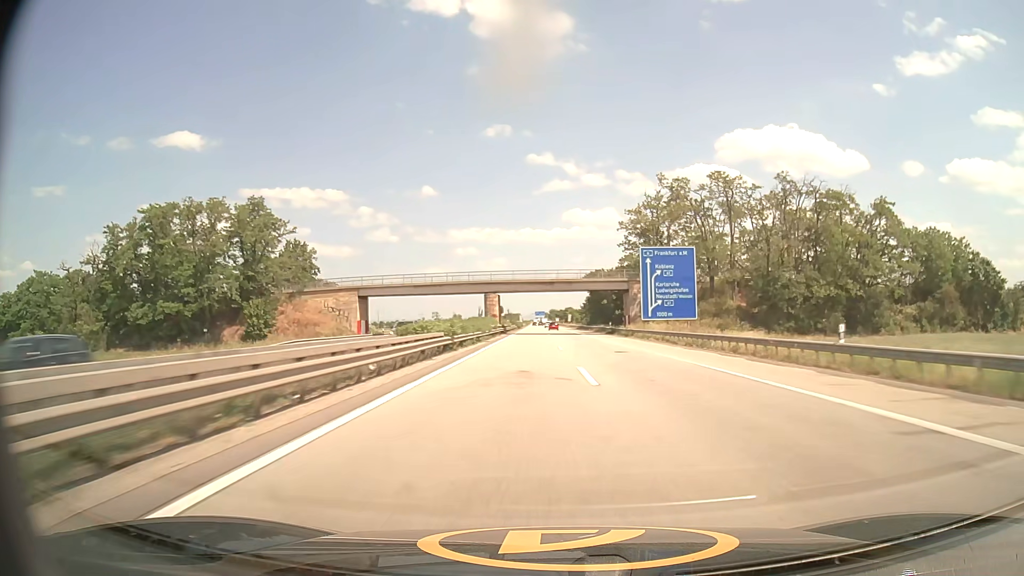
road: motorway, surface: asphalt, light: Day
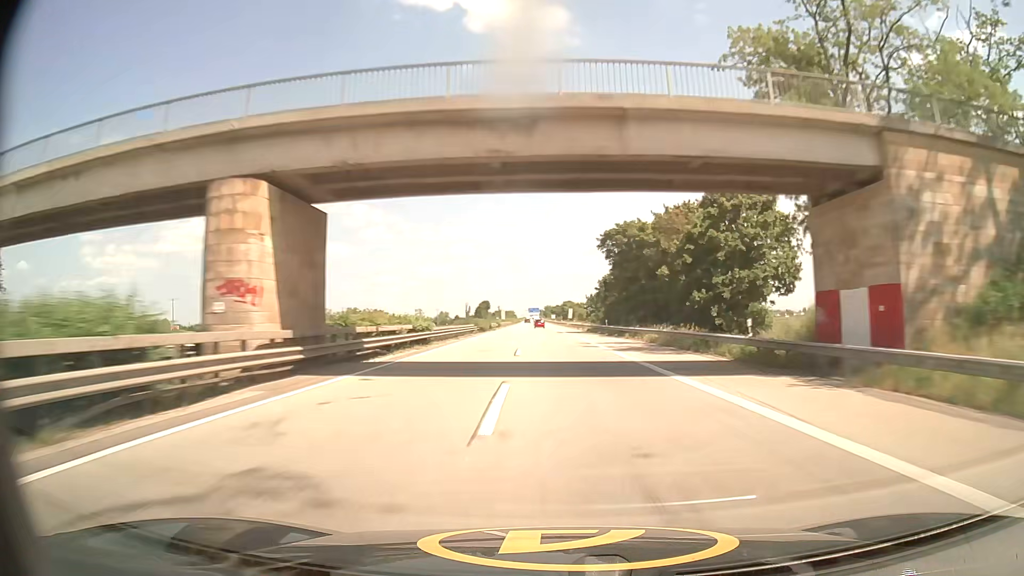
(+0.4, +60.6) m; 0°
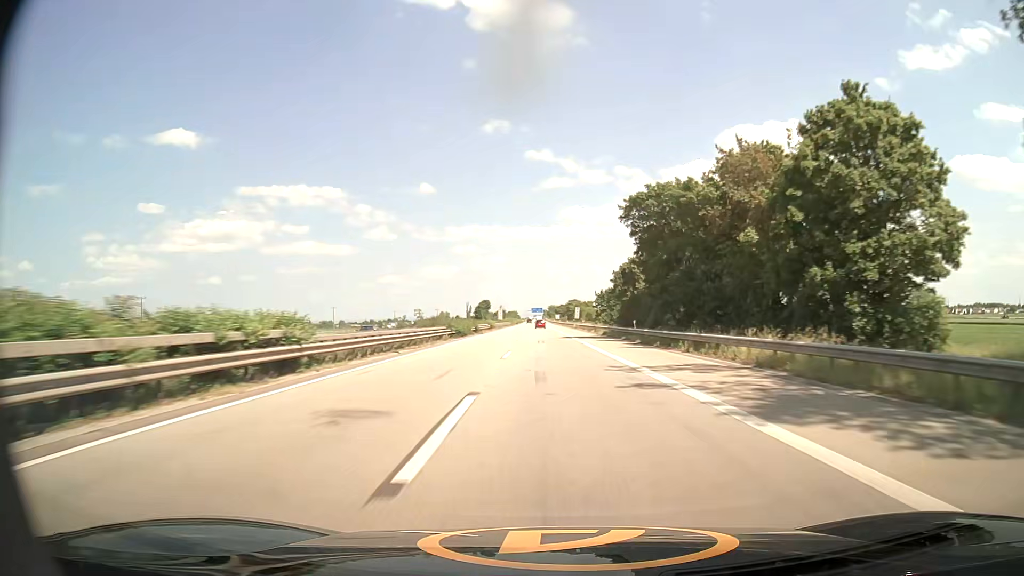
(0.0, +20.0) m; 0°
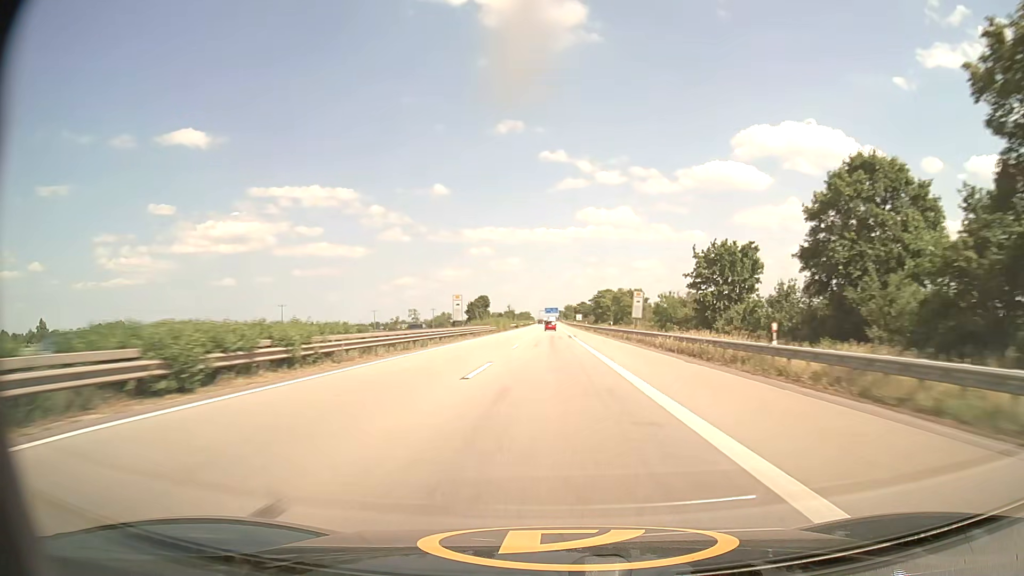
(-1.0, +79.5) m; -1°
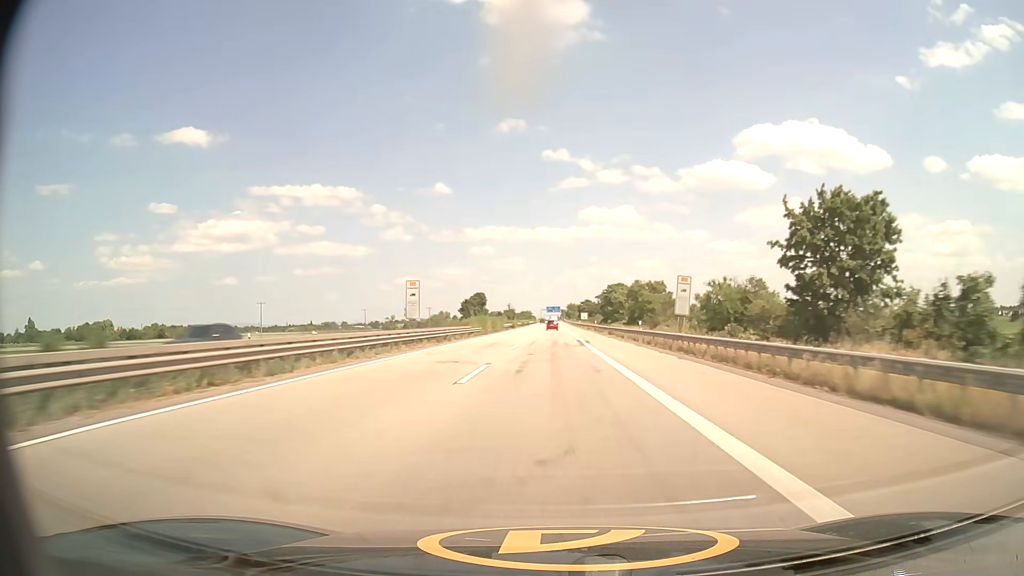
(0.0, +19.9) m; 0°
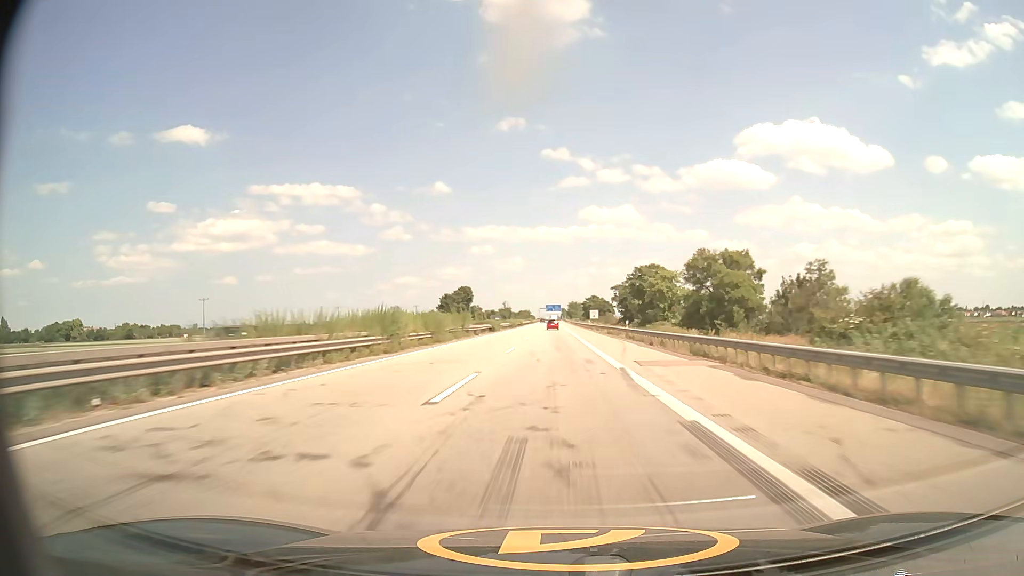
(0.0, +39.7) m; 0°
